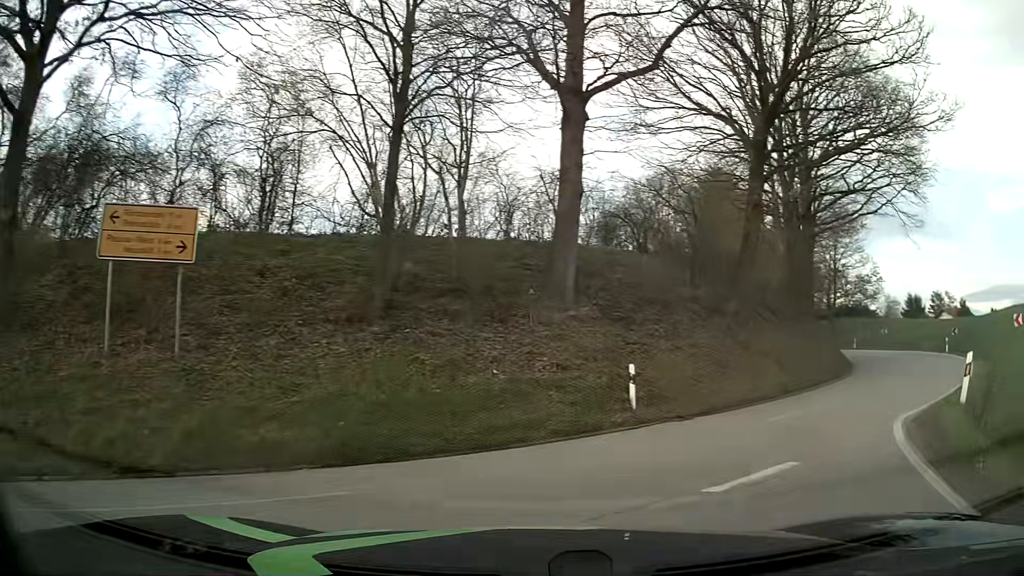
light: Day
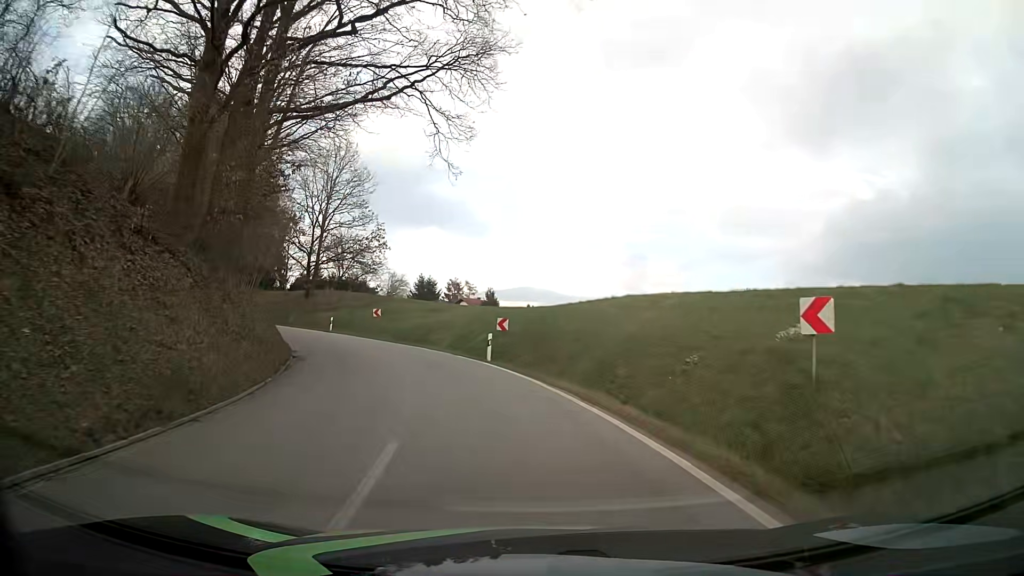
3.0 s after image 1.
(+10.8, +17.9) m; +45°
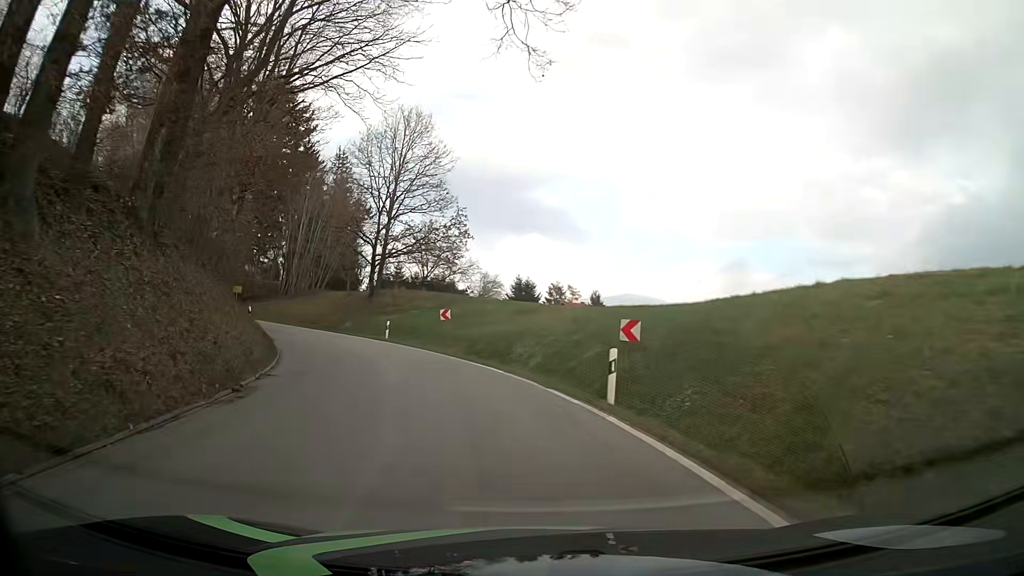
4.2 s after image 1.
(-0.7, +12.3) m; -8°
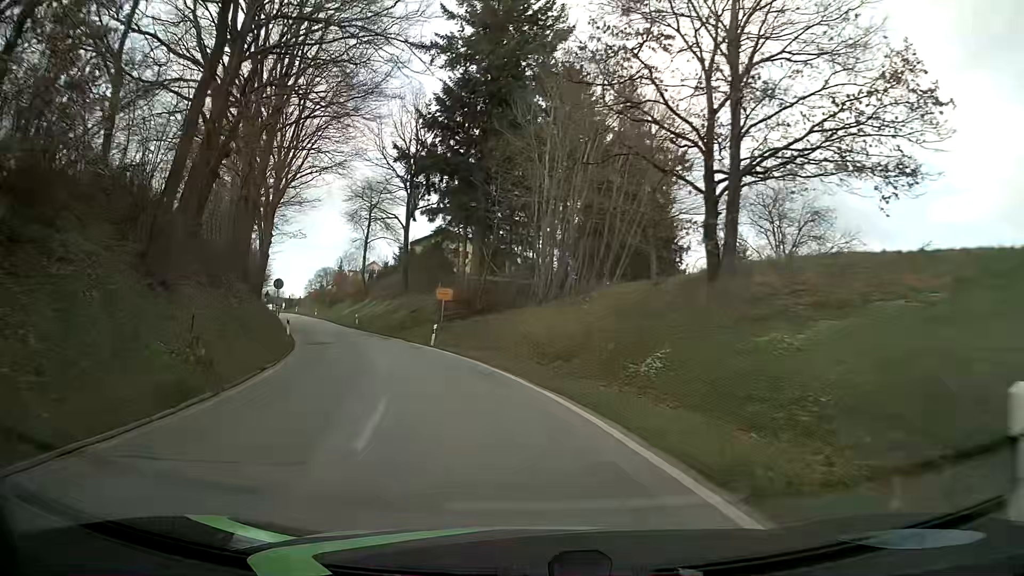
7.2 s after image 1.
(-7.7, +32.8) m; -27°
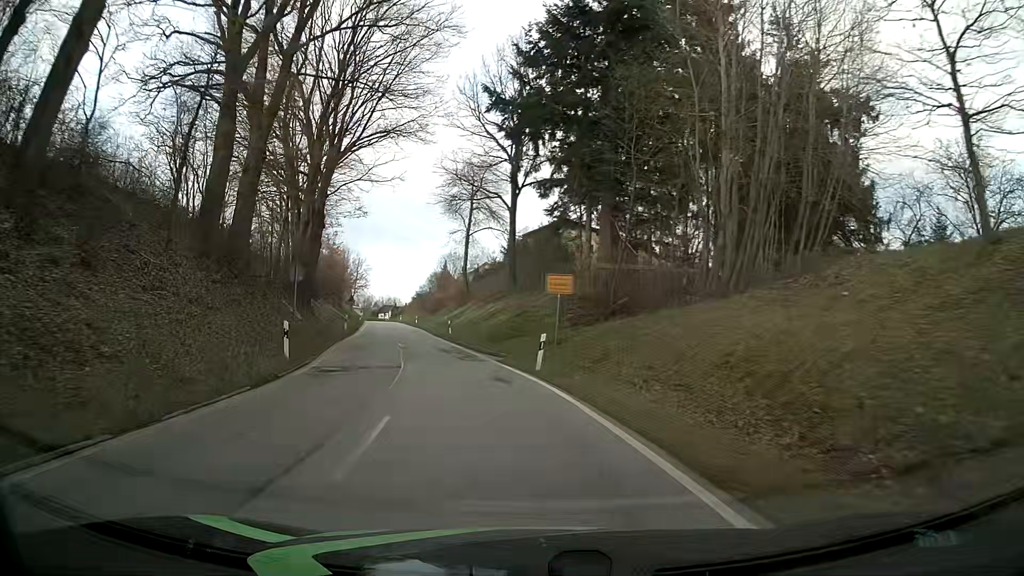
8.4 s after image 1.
(-1.4, +14.0) m; -11°
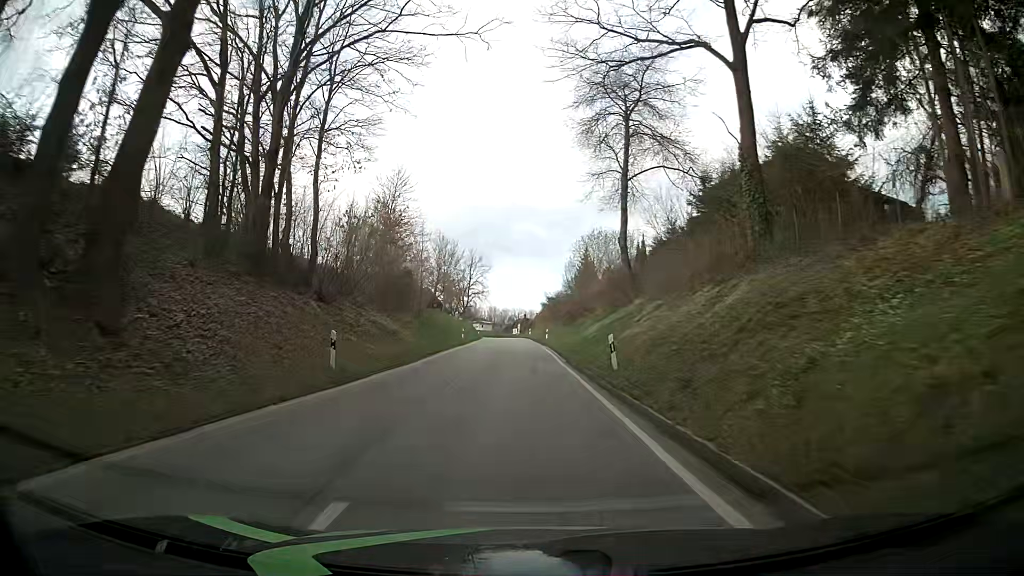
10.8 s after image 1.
(-4.0, +28.8) m; -12°
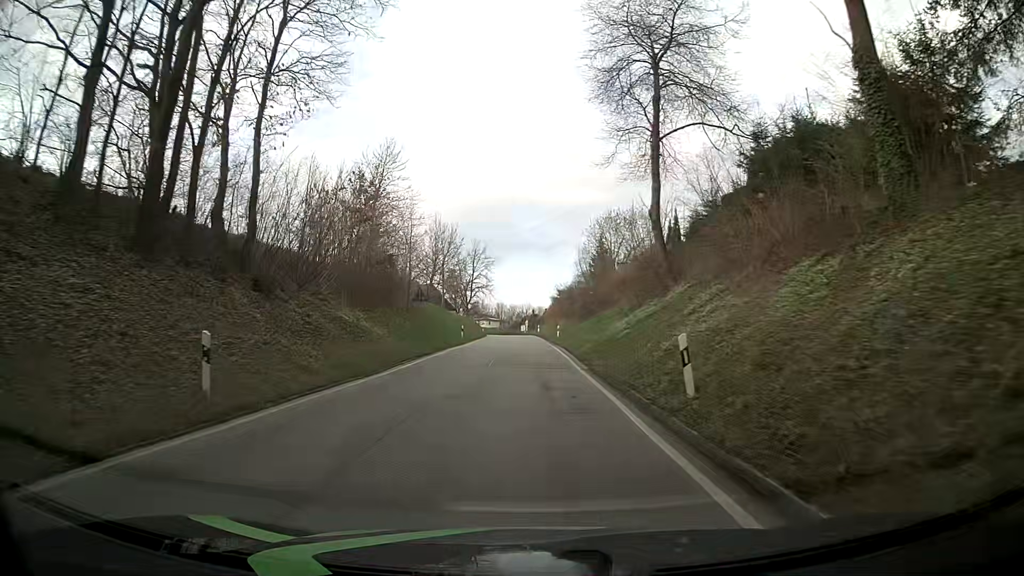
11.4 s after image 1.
(-0.1, +7.5) m; 0°
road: tertiary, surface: asphalt
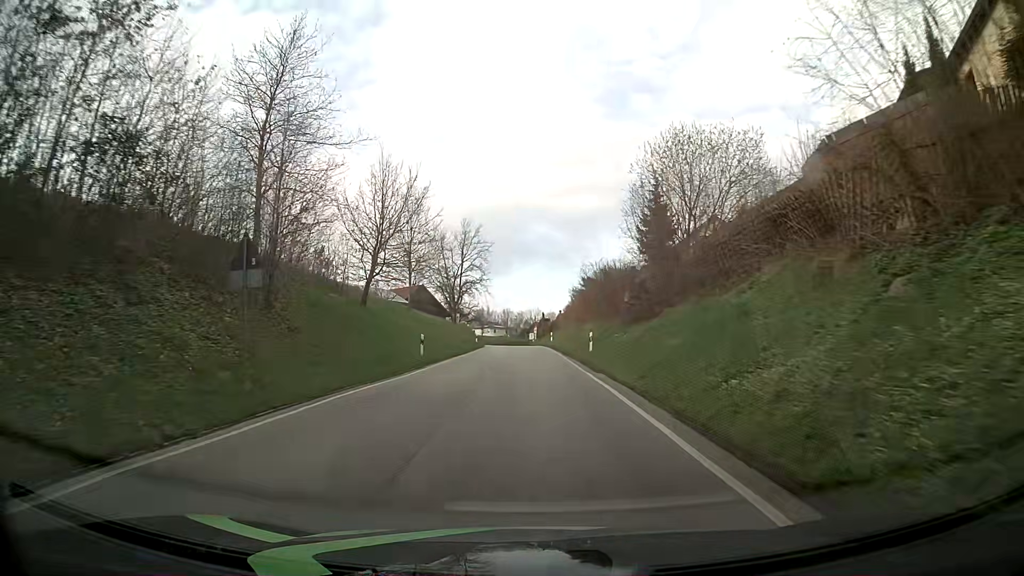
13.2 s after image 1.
(-0.5, +23.1) m; -2°
(0, +10) (0, +20) (0, +30) (0, +40) (0, +50) (-1, +60) (-1, +70) (-2, +80) (-2, +90) (-3, +100) m
